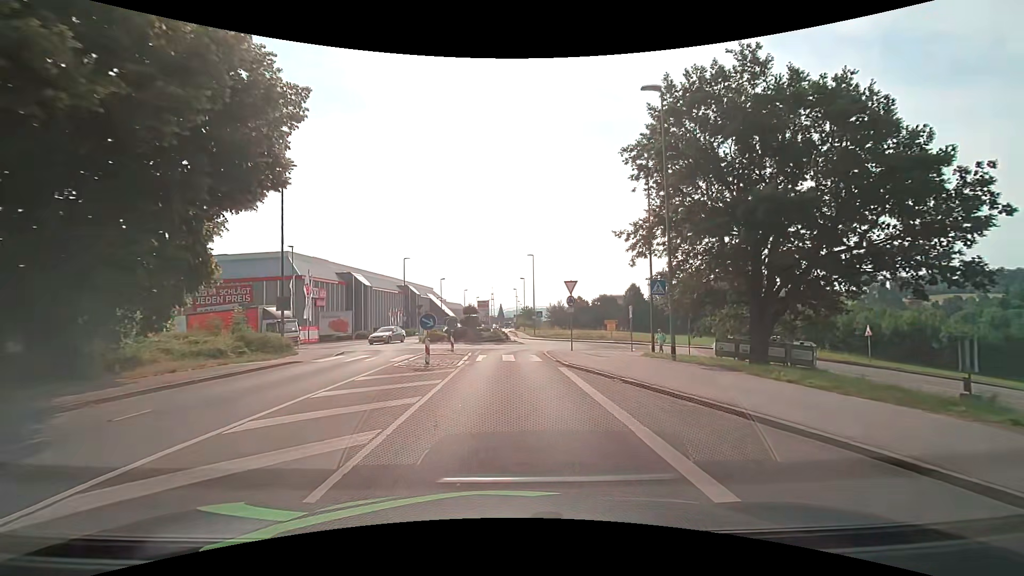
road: tertiary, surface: asphalt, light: Day
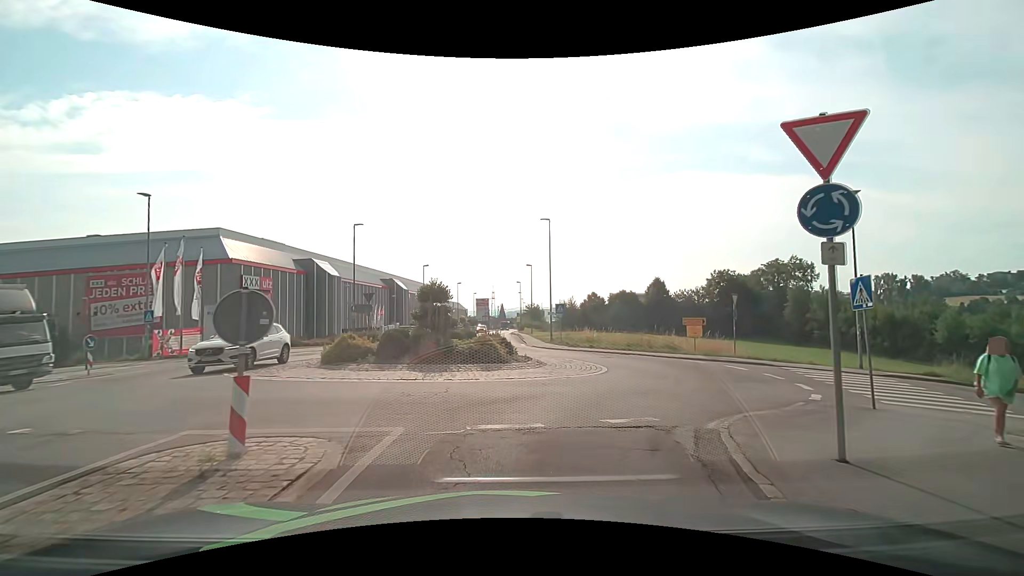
(-0.1, +20.7) m; -1°
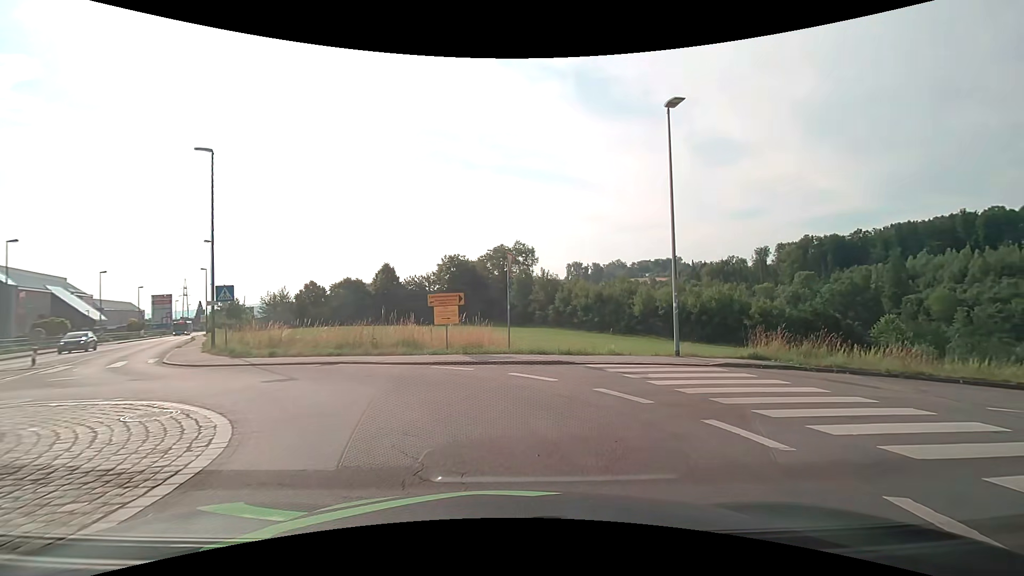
(+2.8, +11.9) m; +32°
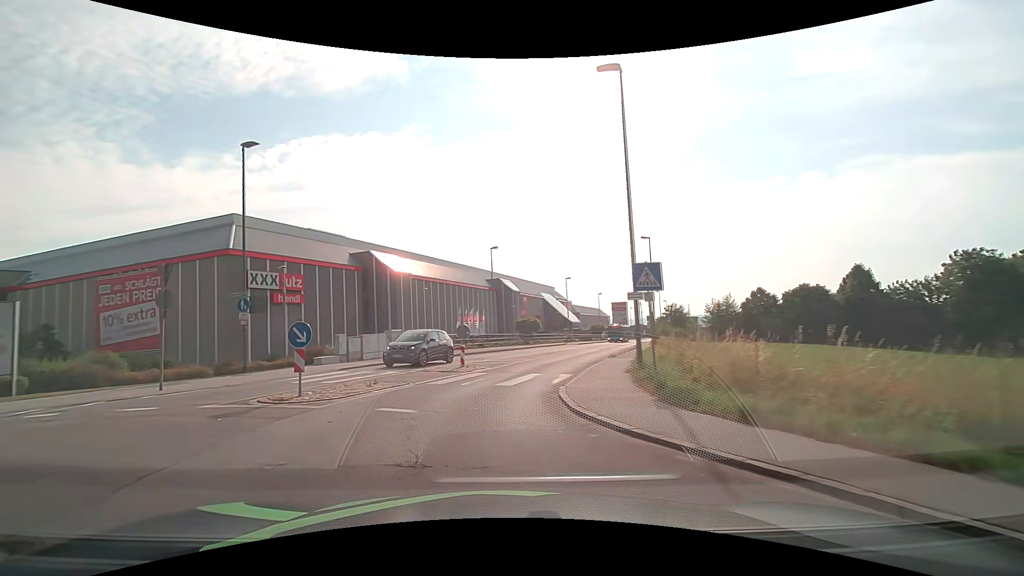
(-4.4, +11.8) m; -48°
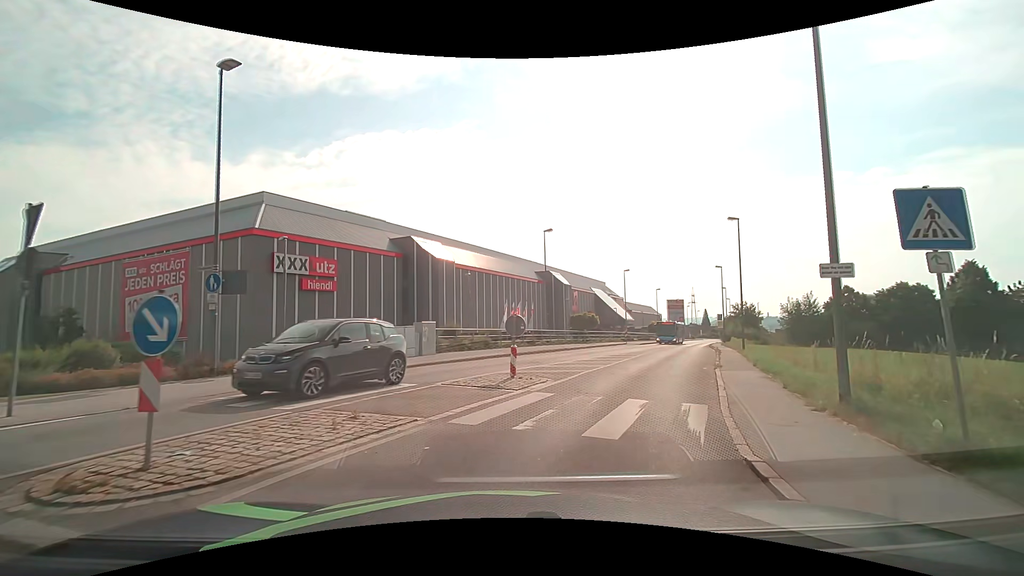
(-0.6, +6.9) m; -5°
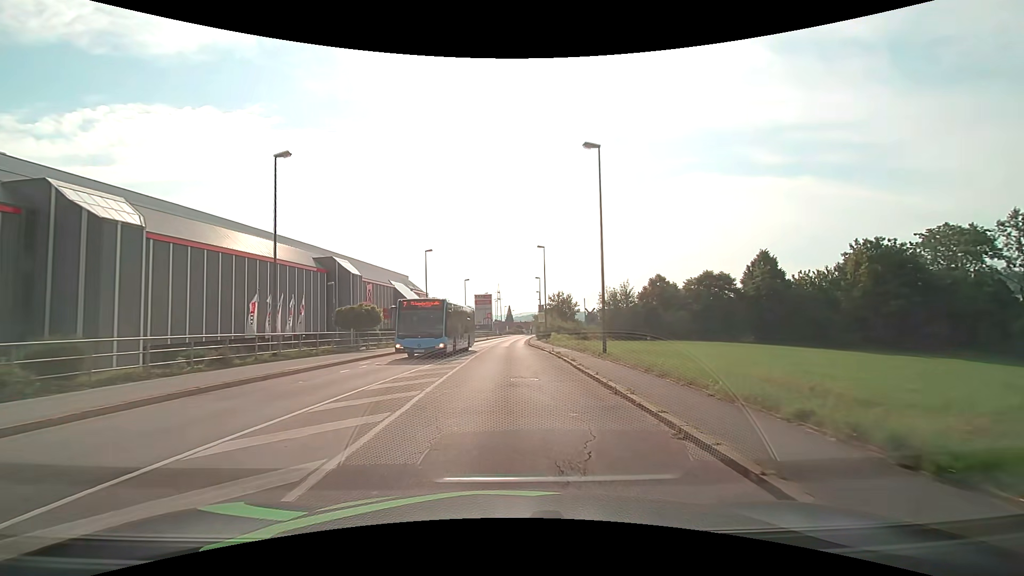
(+4.2, +17.6) m; +22°
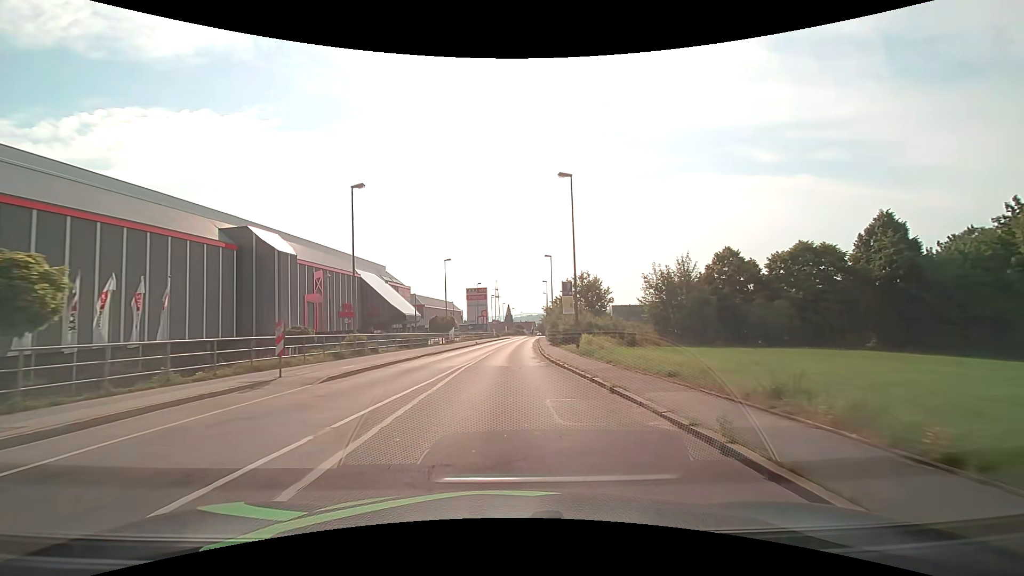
(+0.1, +25.2) m; 0°
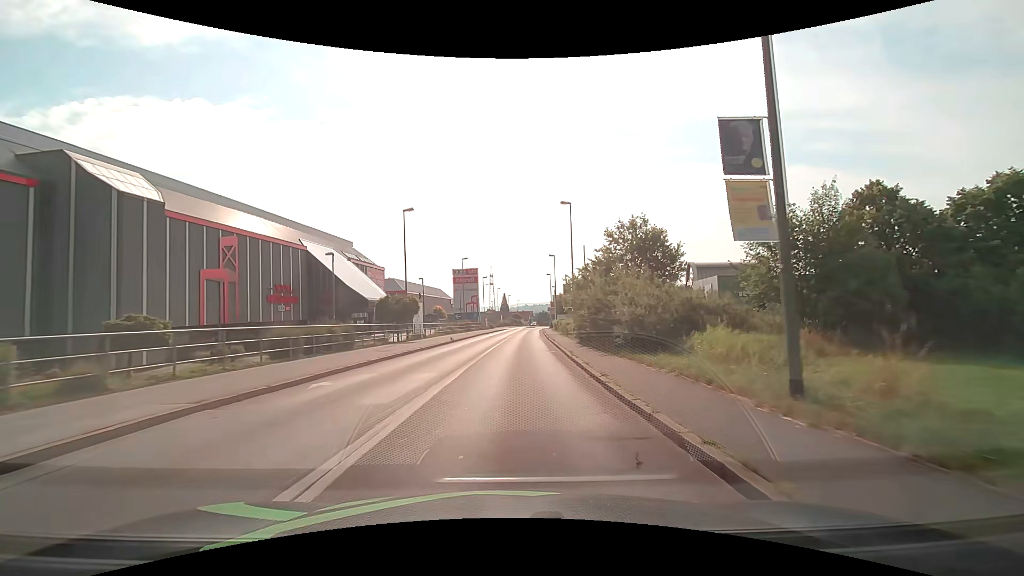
(+0.1, +21.5) m; +1°
(0, +10) (0, +20) (0, +30) (+1, +40) (+1, +50) (+2, +60) (+3, +70) (+3, +80) (+4, +90) (+5, +100) m
